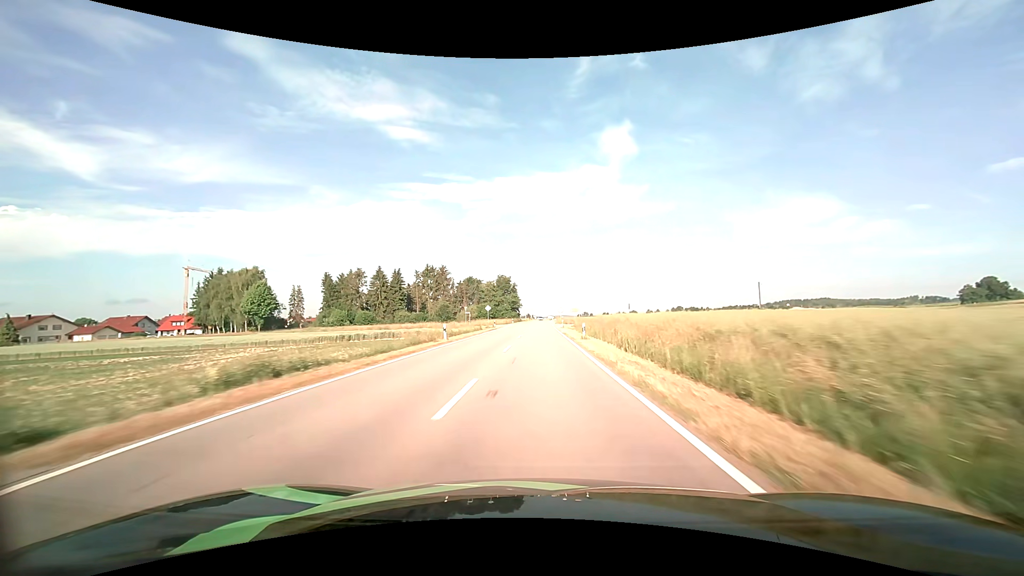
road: tertiary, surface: asphalt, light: Day
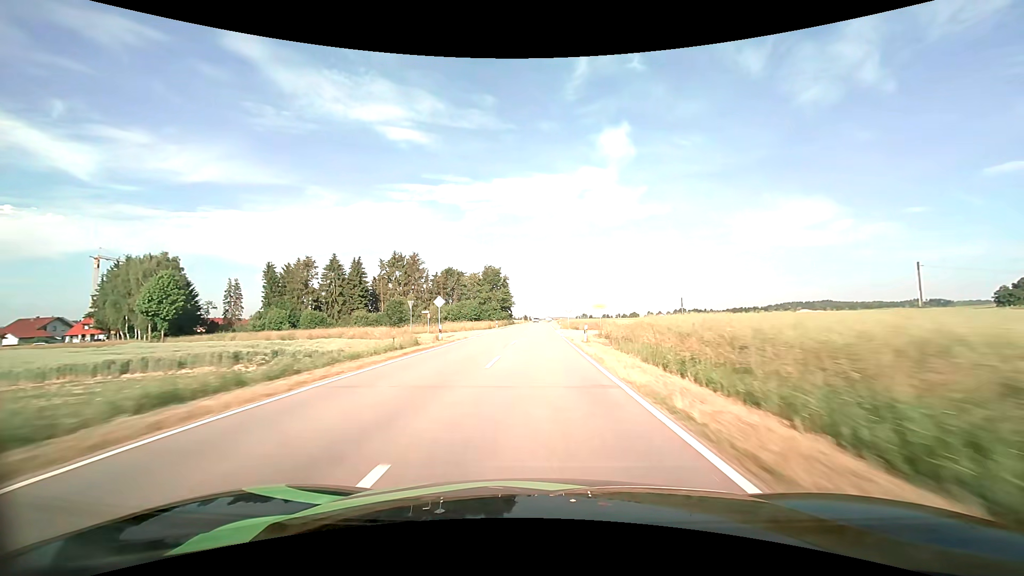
(+0.1, +31.0) m; 0°
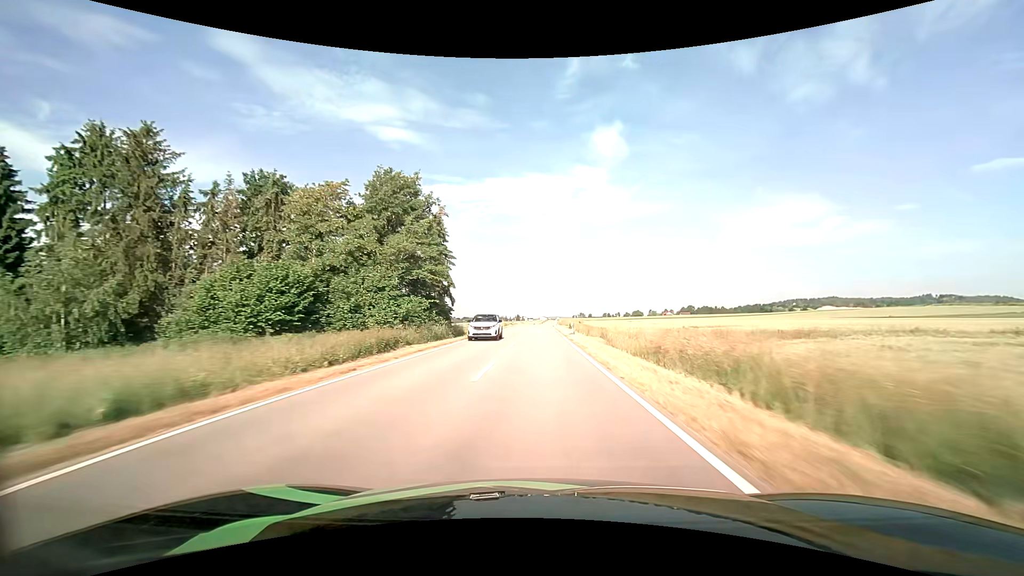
(+0.4, +77.3) m; +1°
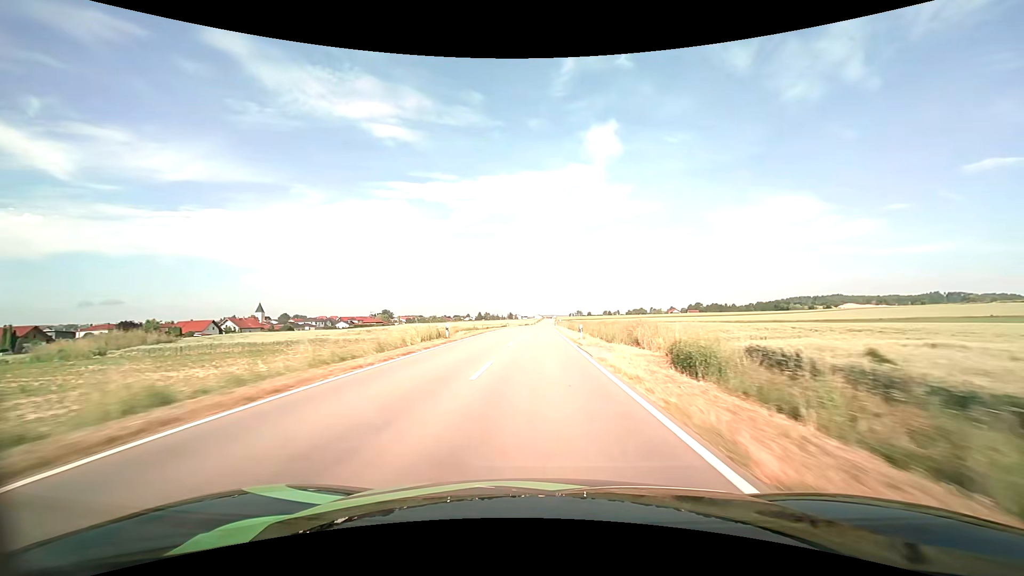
(+0.3, +61.9) m; +1°
(0, +10) (0, +20) (0, +30) (0, +40) (0, +50) (0, +60) (0, +70) (+1, +80) (+1, +90) (+1, +100) m
